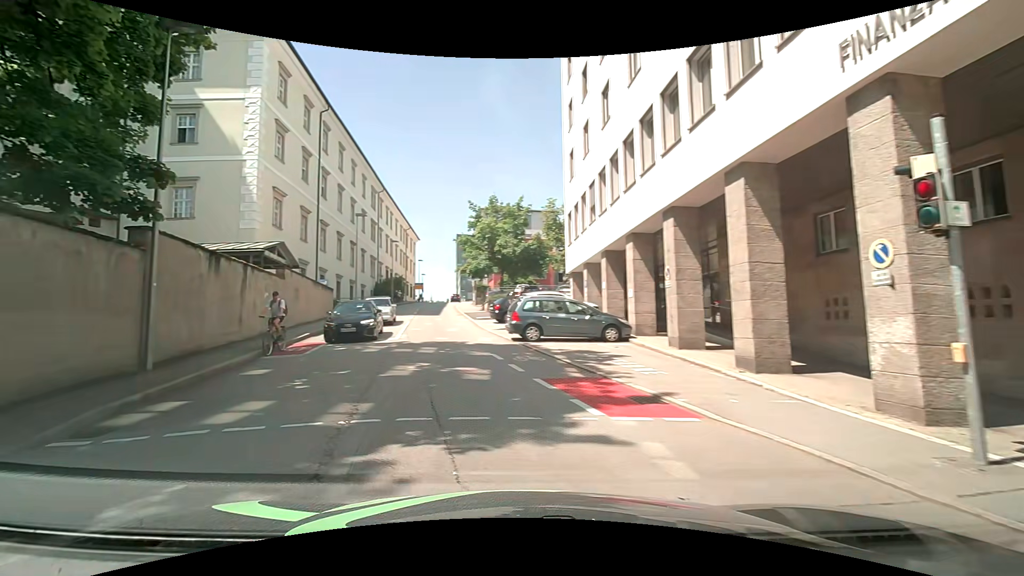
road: unclassified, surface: asphalt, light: Day
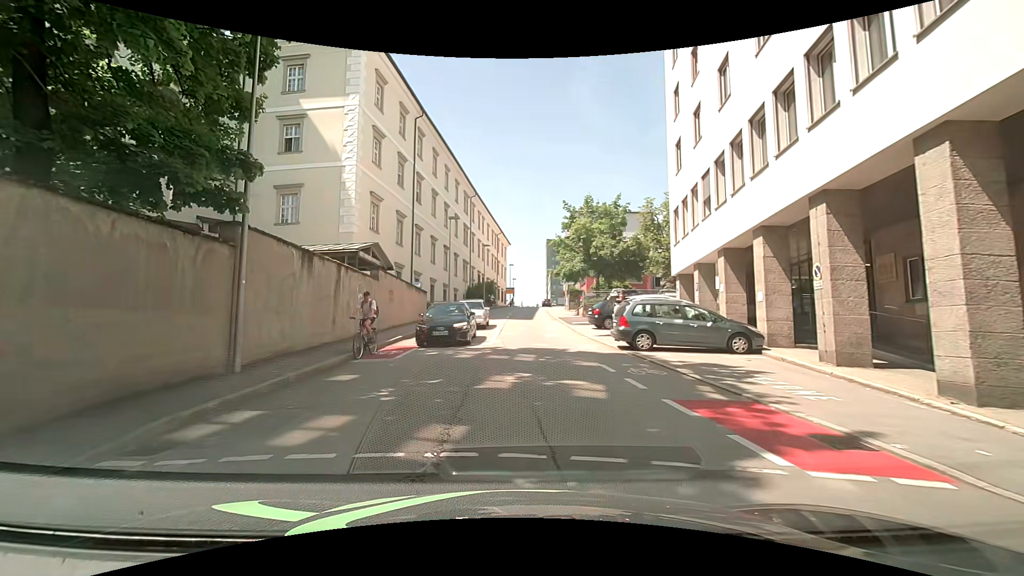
(-0.2, +1.7) m; -10°
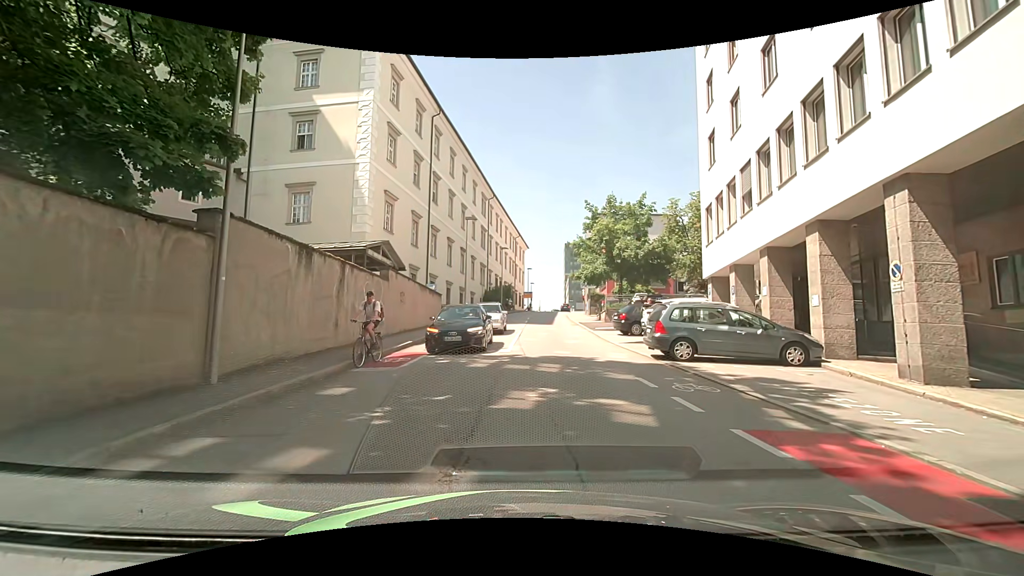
(-0.1, +1.6) m; -4°
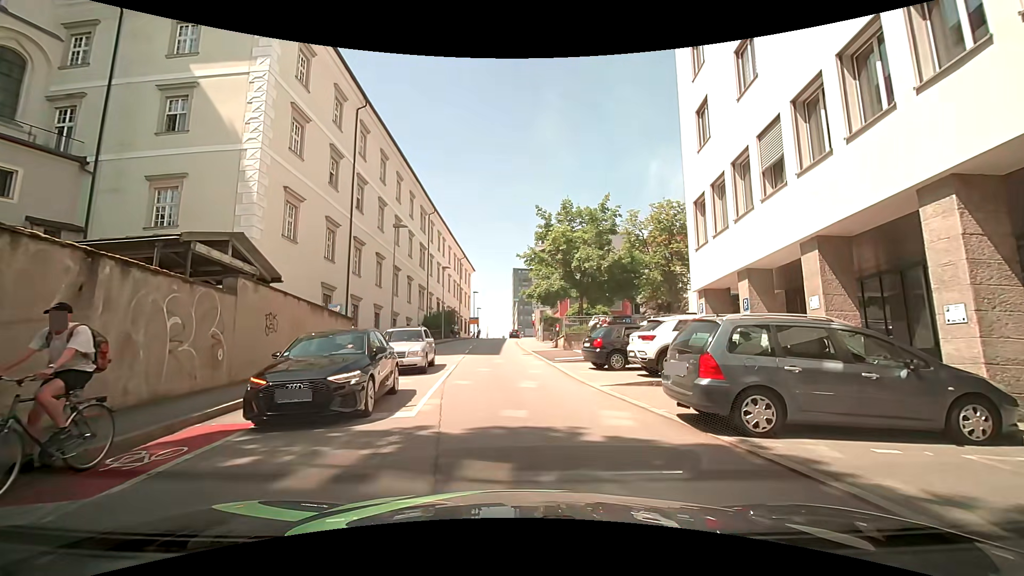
(+0.3, +7.1) m; +5°
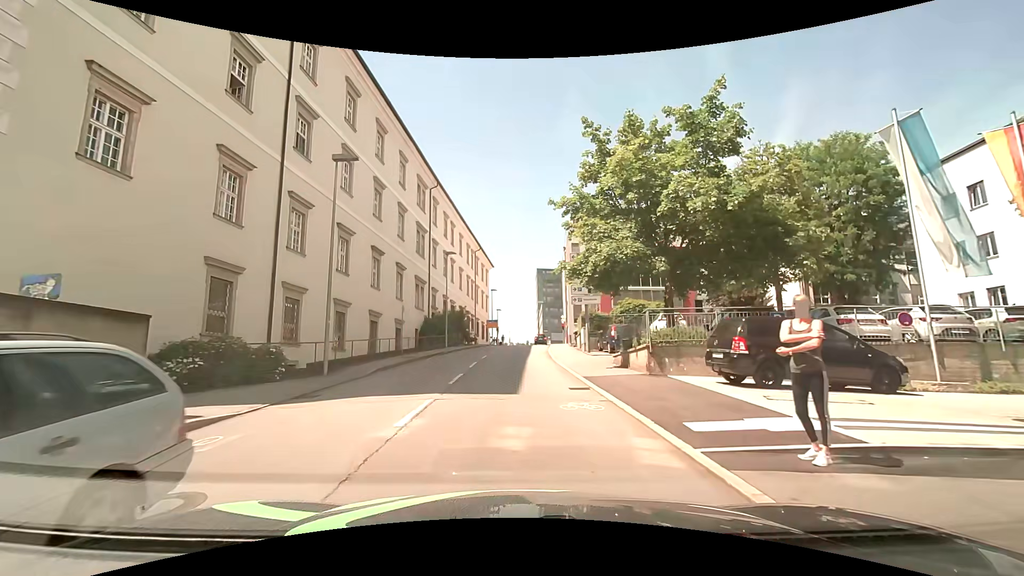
(-0.4, +14.4) m; -1°
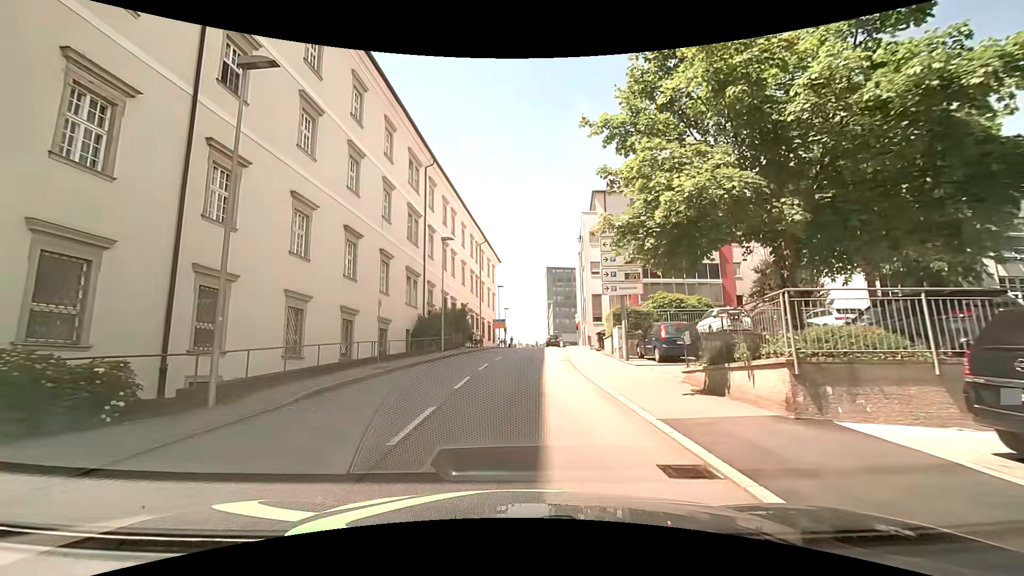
(-0.1, +7.1) m; -1°
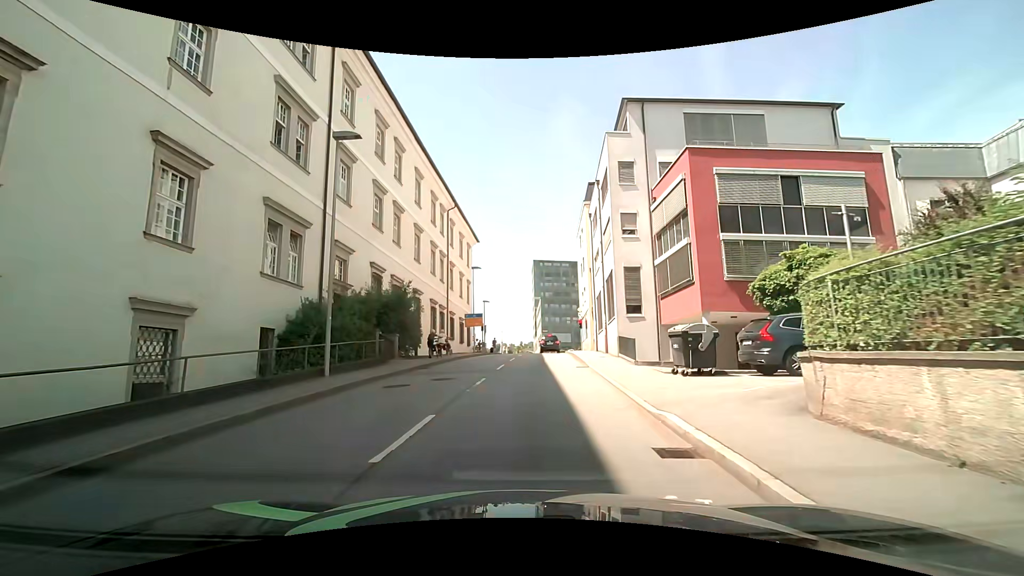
(-0.1, +18.9) m; +2°
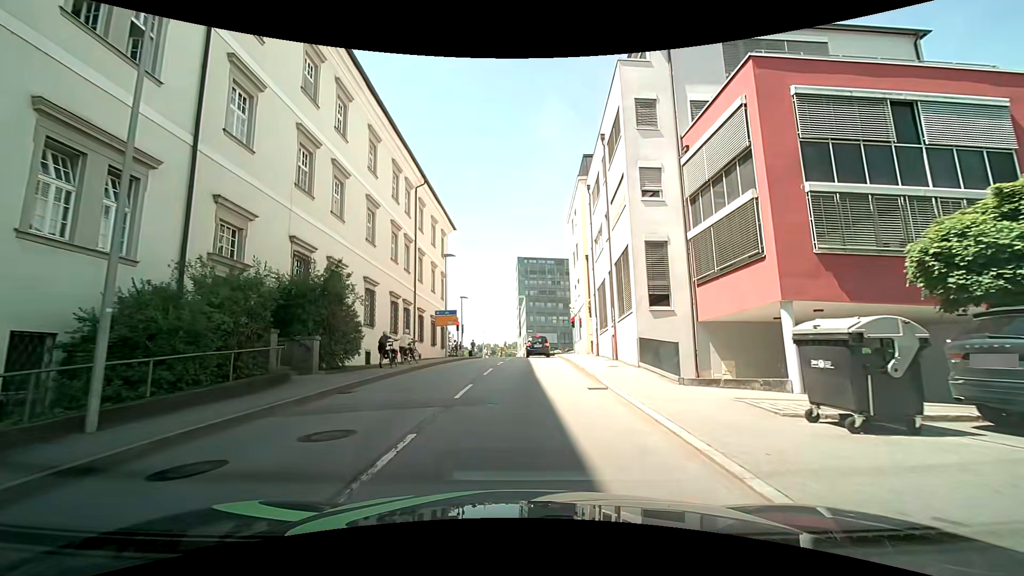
(+0.1, +7.8) m; +1°
